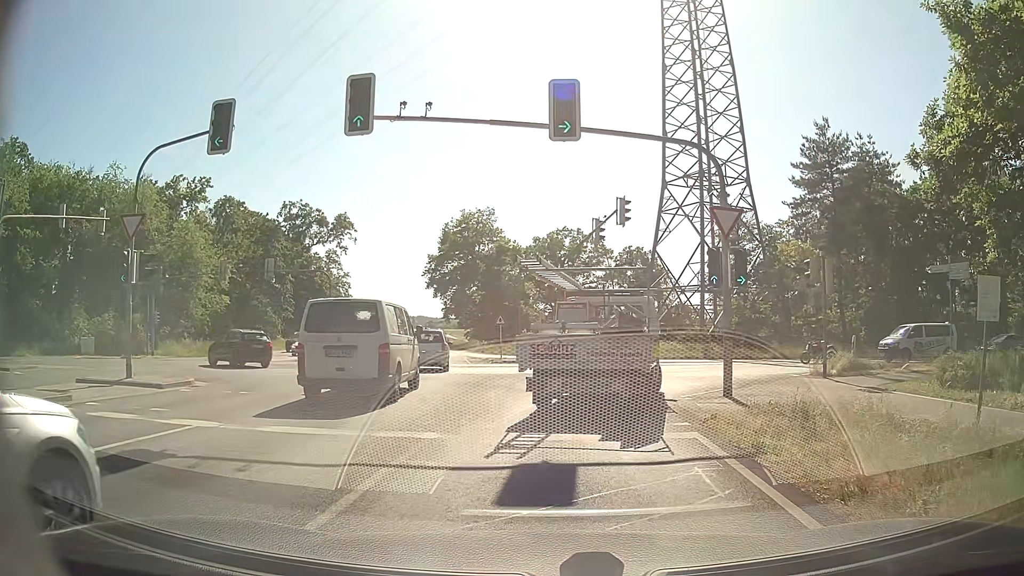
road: secondary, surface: asphalt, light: Day
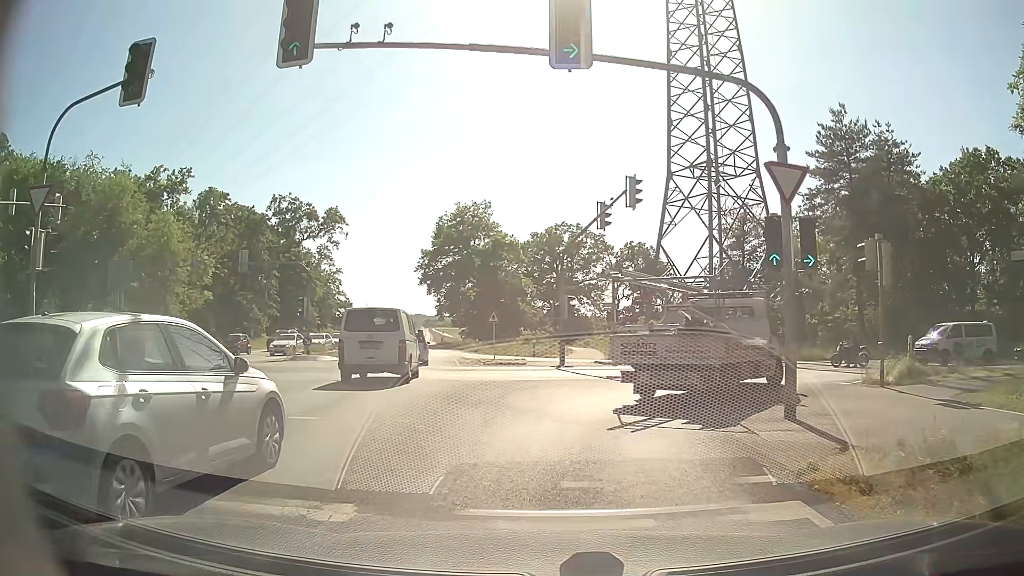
(0.0, +4.1) m; +1°
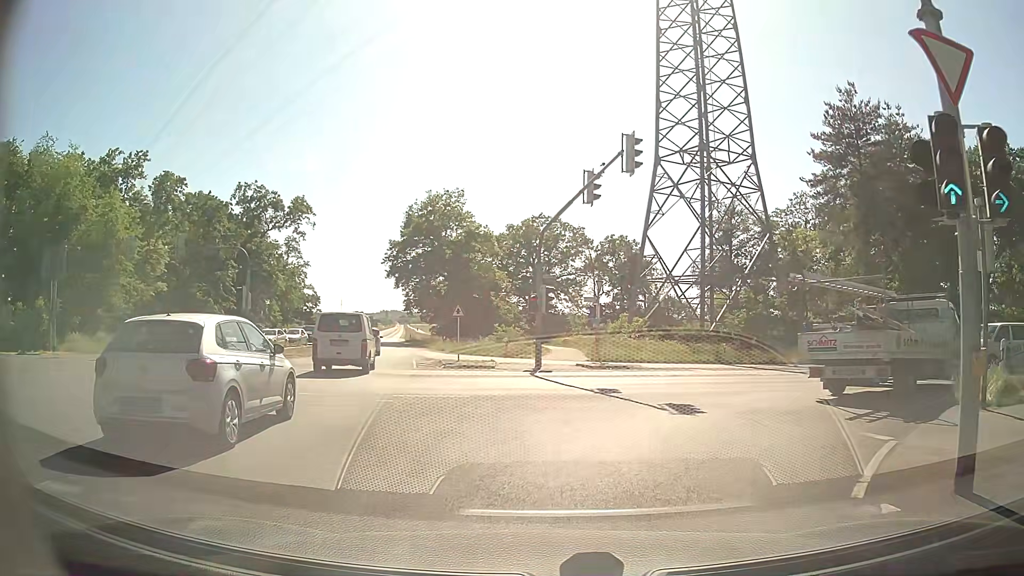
(0.0, +5.6) m; +1°
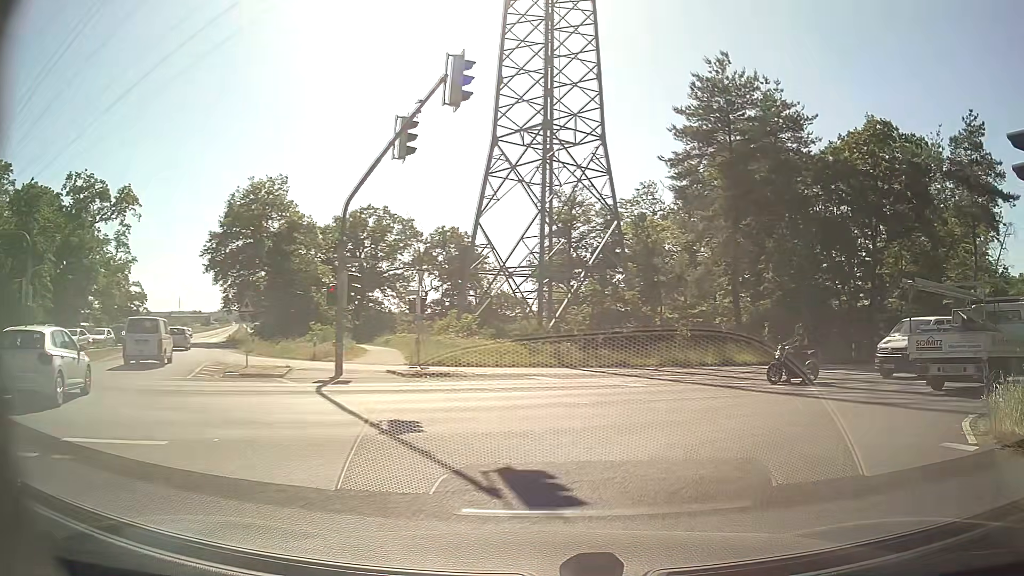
(+0.7, +6.1) m; +15°
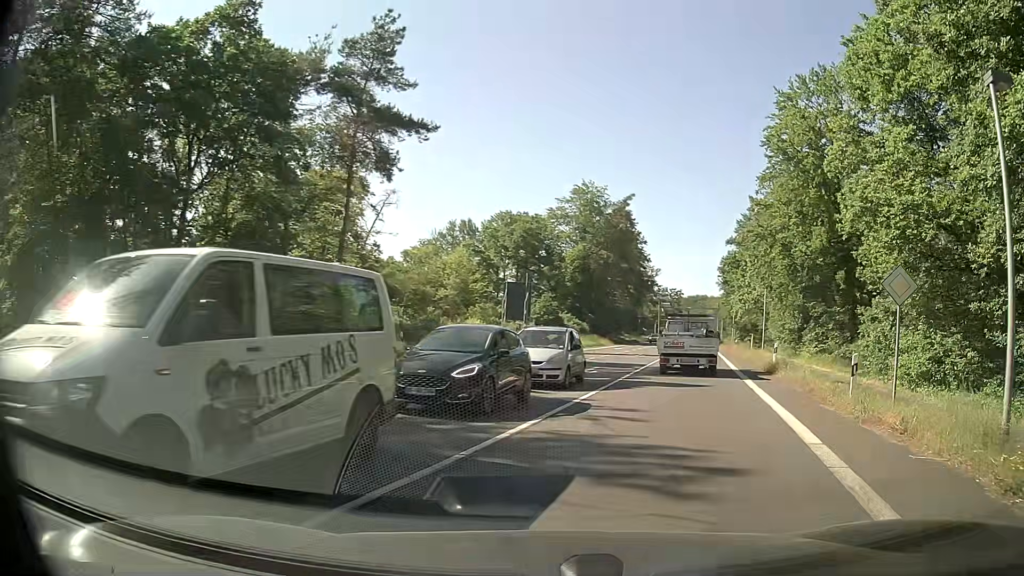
(+8.6, +14.9) m; +57°
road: primary
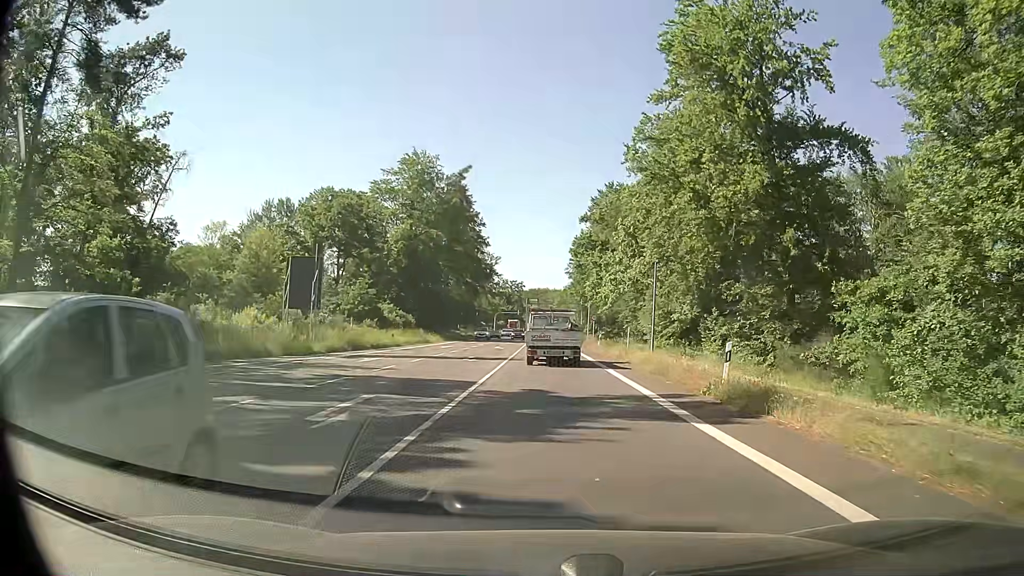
(+1.9, +14.8) m; +12°
